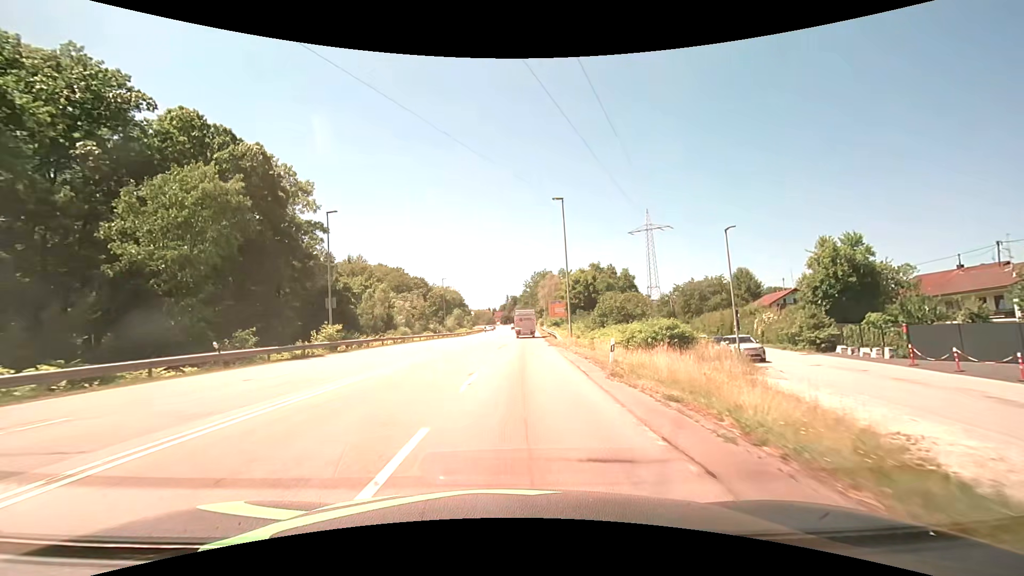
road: secondary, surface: asphalt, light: Day
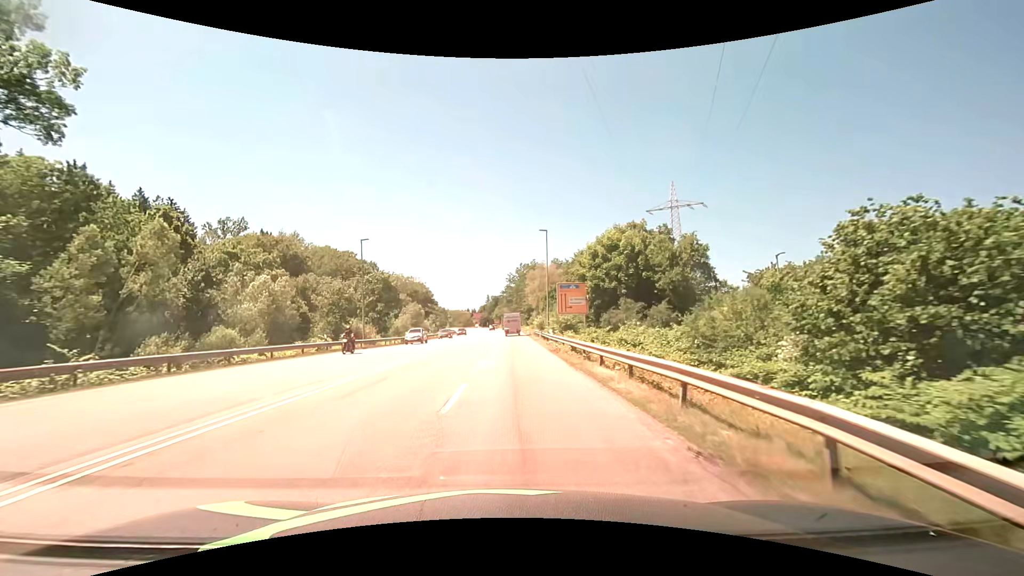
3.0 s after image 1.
(+1.0, +38.4) m; +2°
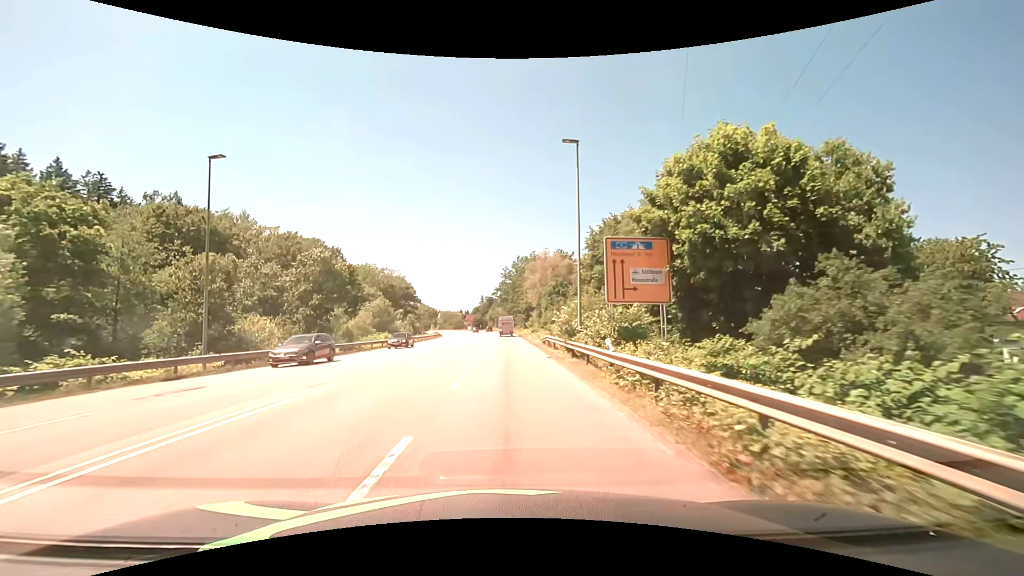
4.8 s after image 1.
(+0.2, +23.2) m; +1°
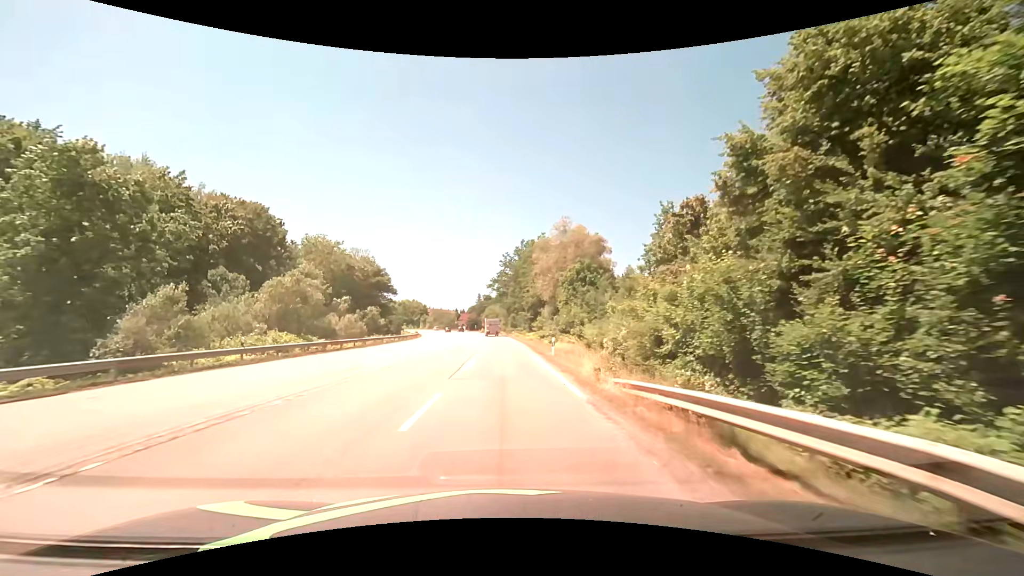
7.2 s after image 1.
(0.0, +31.0) m; 0°
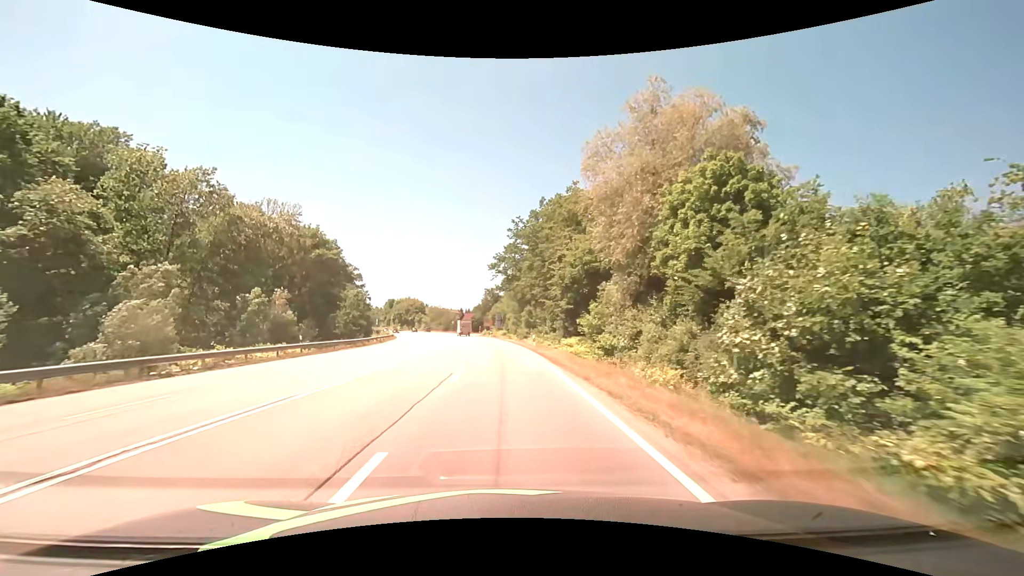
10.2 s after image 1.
(-0.1, +38.8) m; -1°
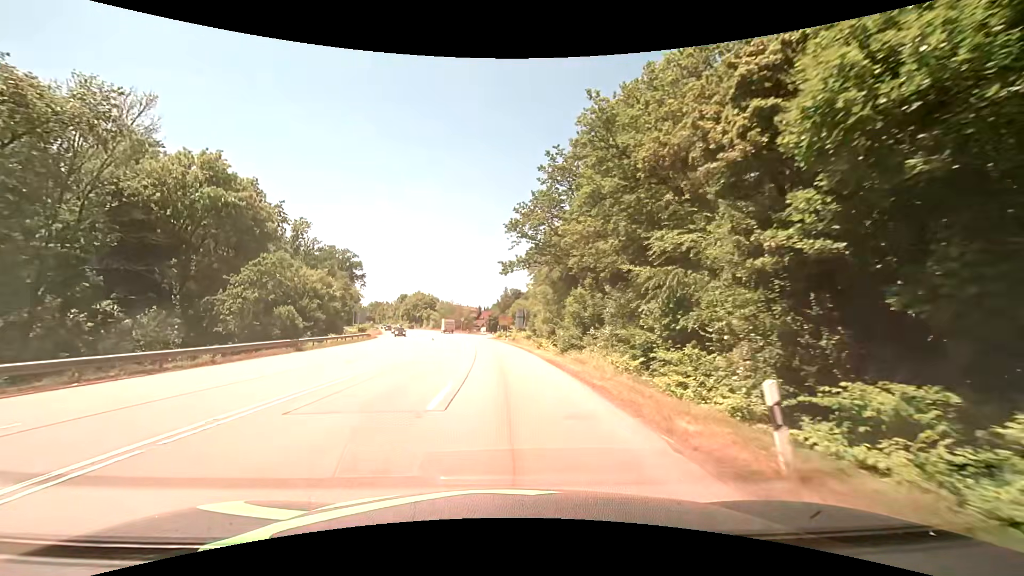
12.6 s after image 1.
(-0.5, +31.0) m; -3°
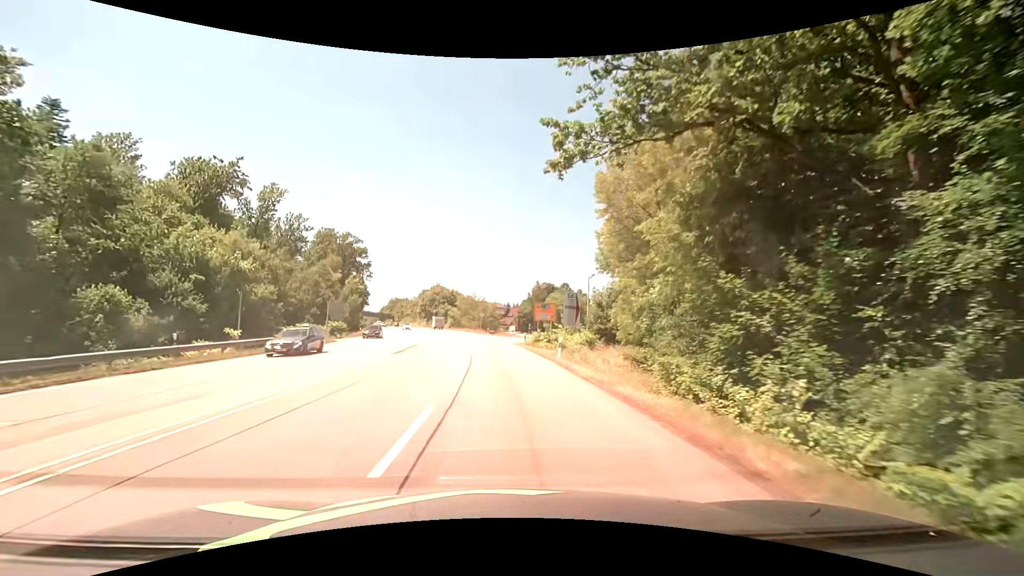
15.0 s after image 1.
(-0.8, +31.2) m; -3°
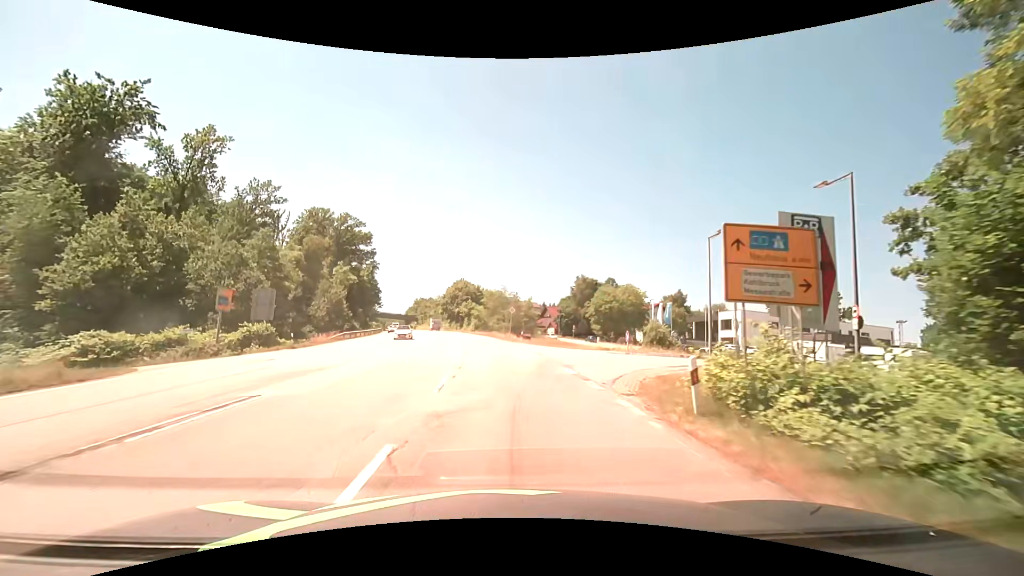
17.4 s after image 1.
(-1.0, +31.3) m; -4°
(0, +10) (0, +20) (-1, +30) (-2, +40) (-3, +50) (-4, +60) (-6, +70) (-7, +80) (-9, +89) (-11, +99) m
